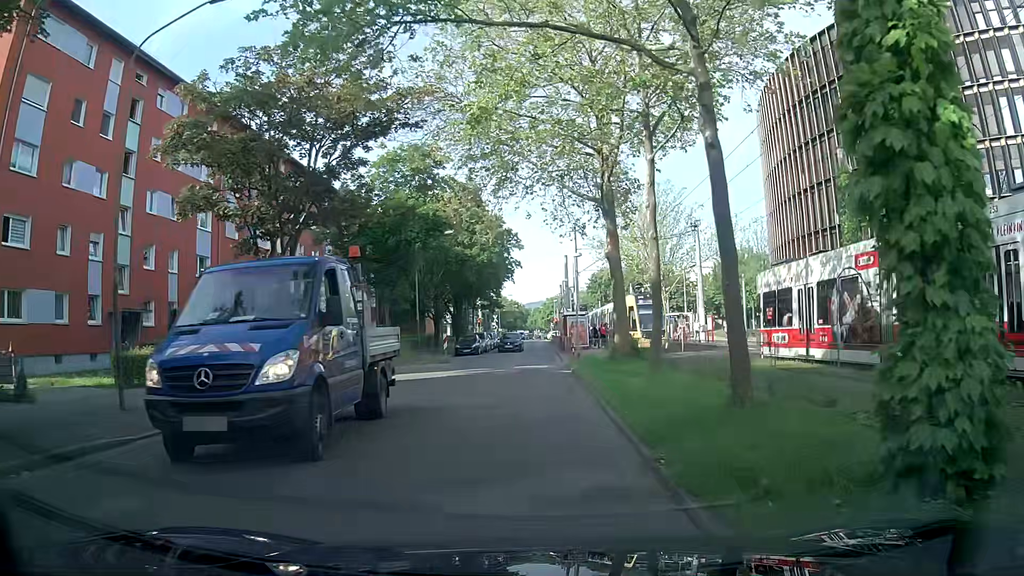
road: residential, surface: asphalt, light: Day
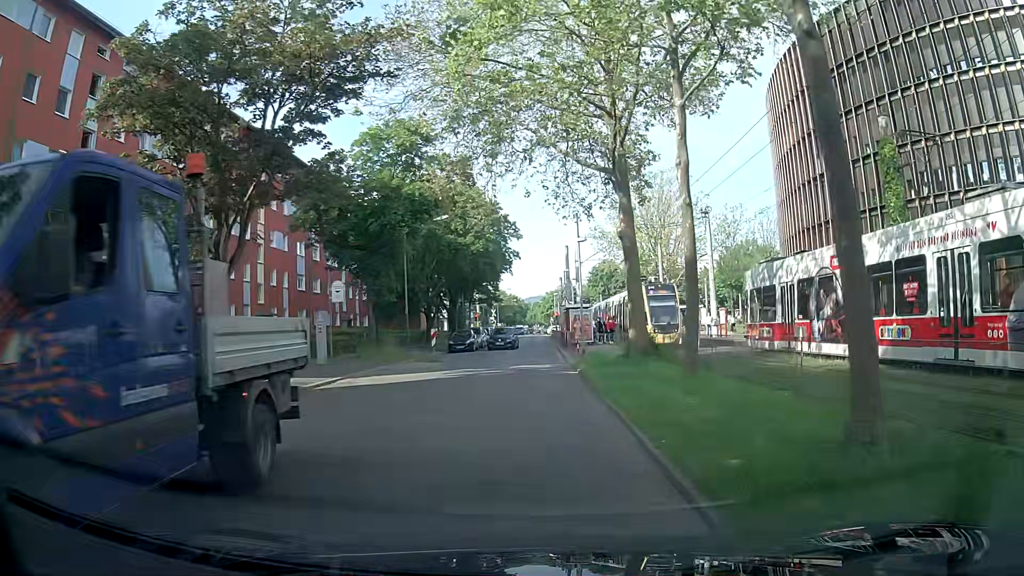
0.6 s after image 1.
(-0.1, +3.7) m; -1°
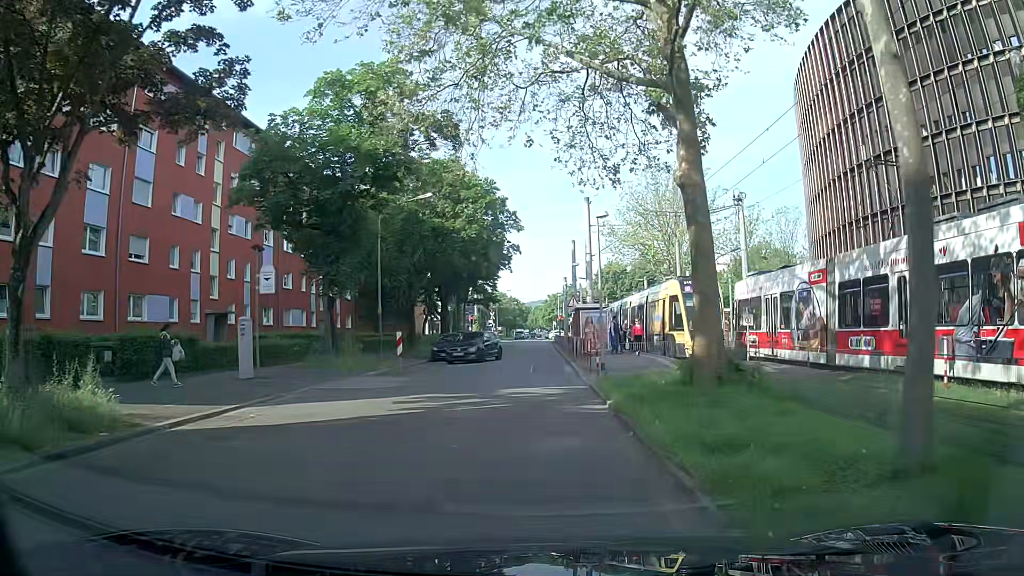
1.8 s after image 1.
(-0.1, +7.7) m; 0°
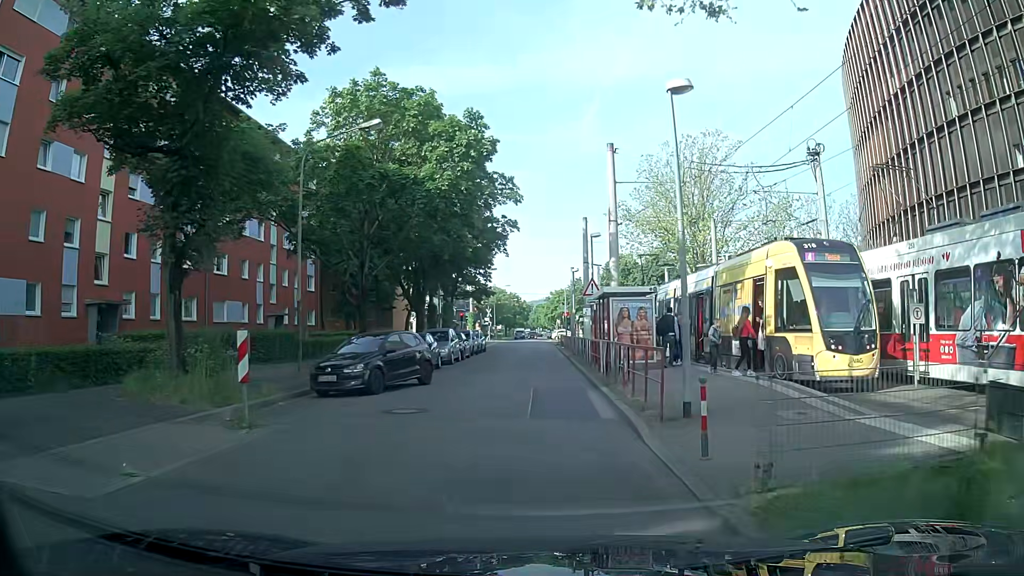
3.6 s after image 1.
(0.0, +12.0) m; -1°
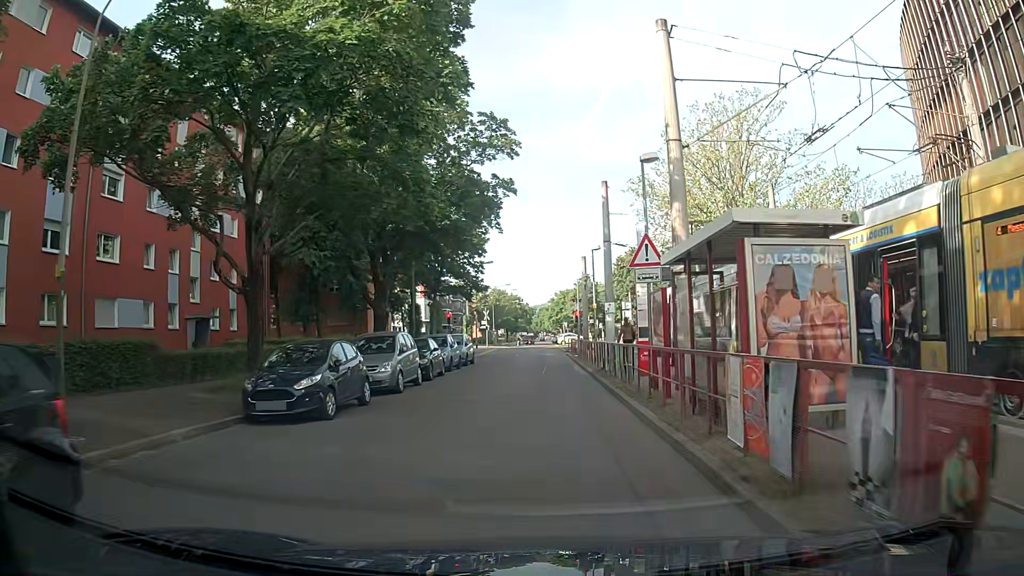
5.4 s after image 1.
(+0.1, +12.4) m; +1°
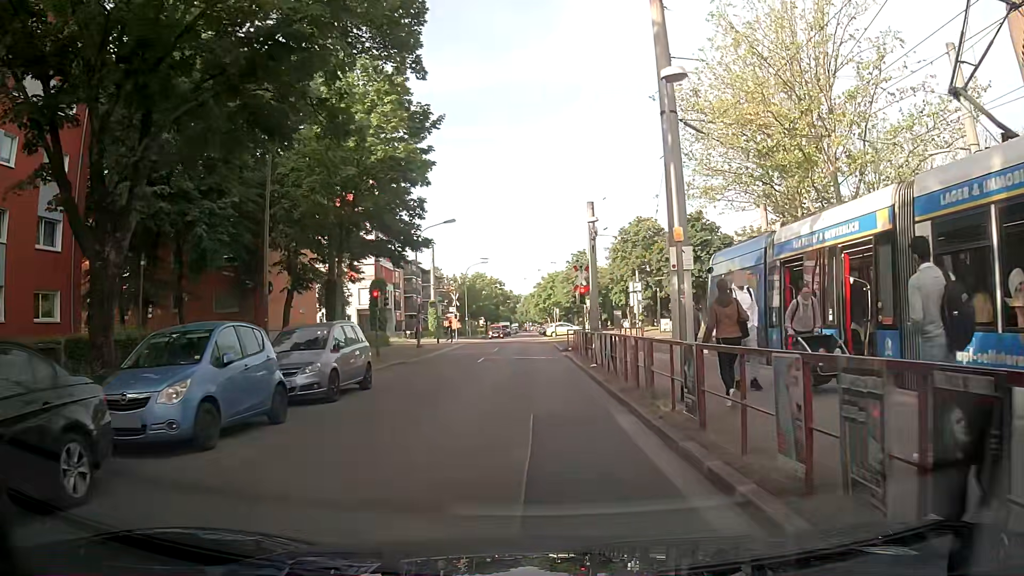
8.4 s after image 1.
(+0.1, +20.0) m; 0°
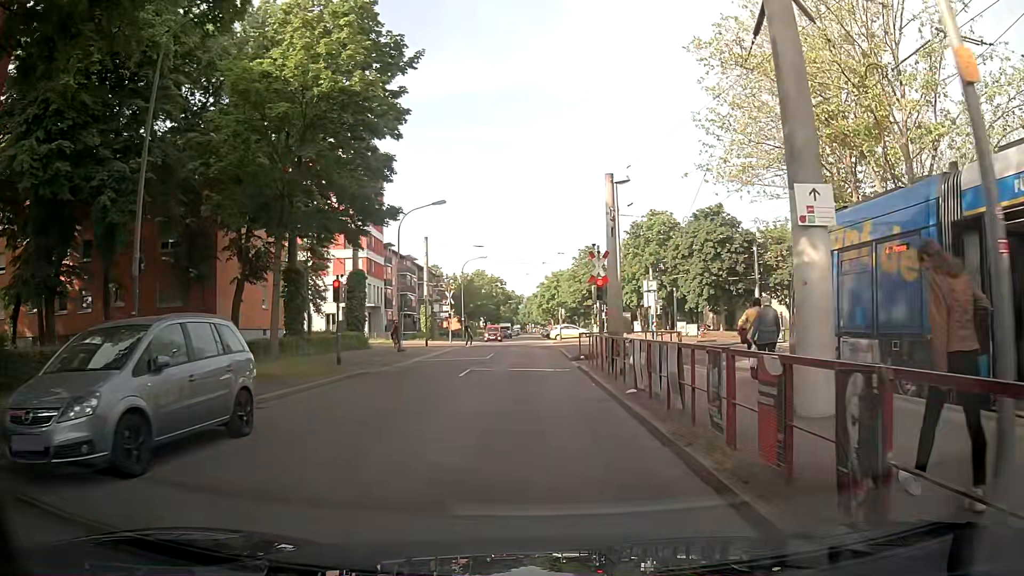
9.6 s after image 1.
(-0.1, +7.1) m; -1°
